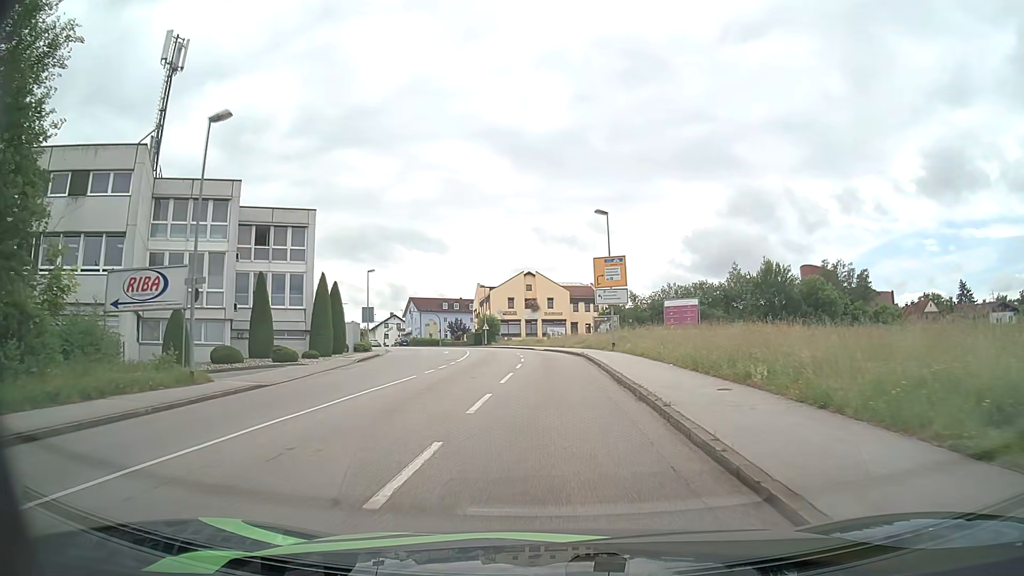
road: tertiary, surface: asphalt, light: Day
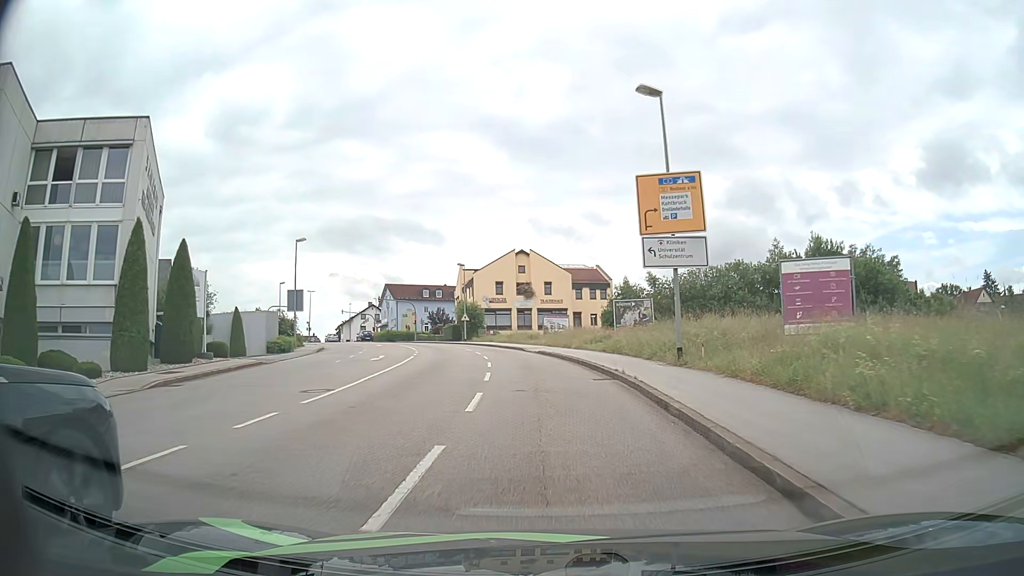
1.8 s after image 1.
(-0.1, +19.8) m; 0°
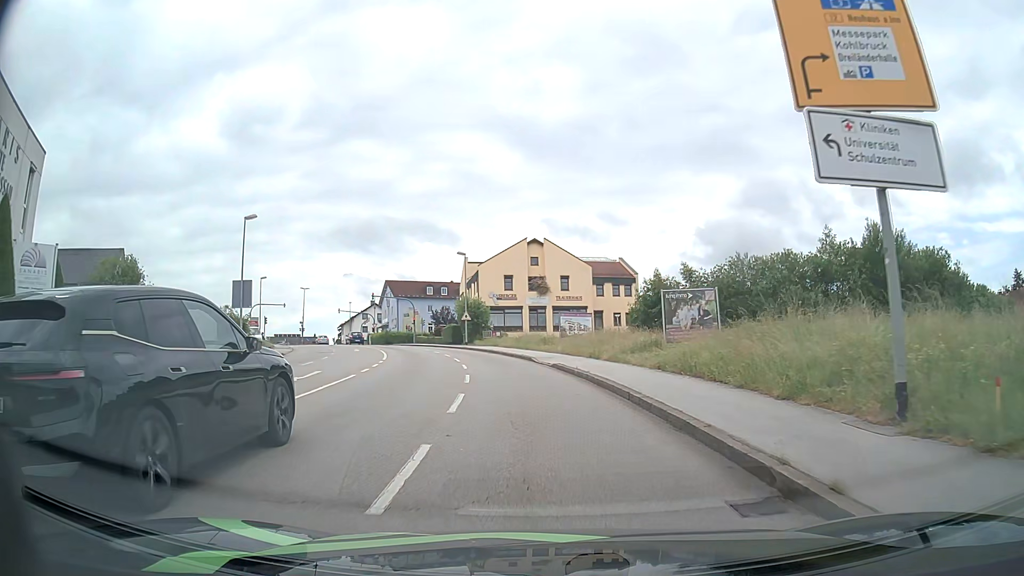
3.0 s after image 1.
(-0.1, +11.5) m; -1°
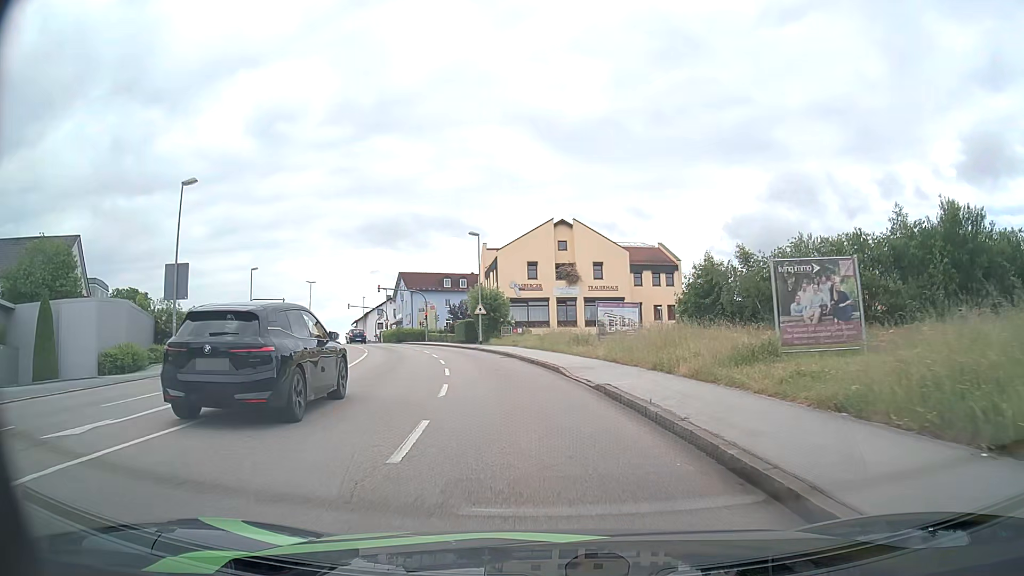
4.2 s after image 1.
(-0.2, +10.3) m; -3°
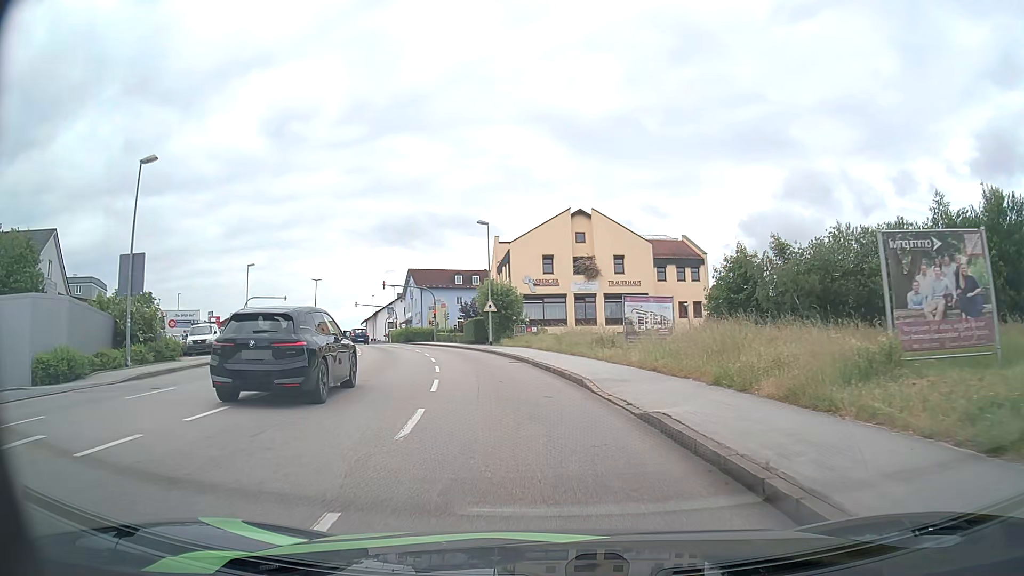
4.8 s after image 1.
(0.0, +4.9) m; 0°
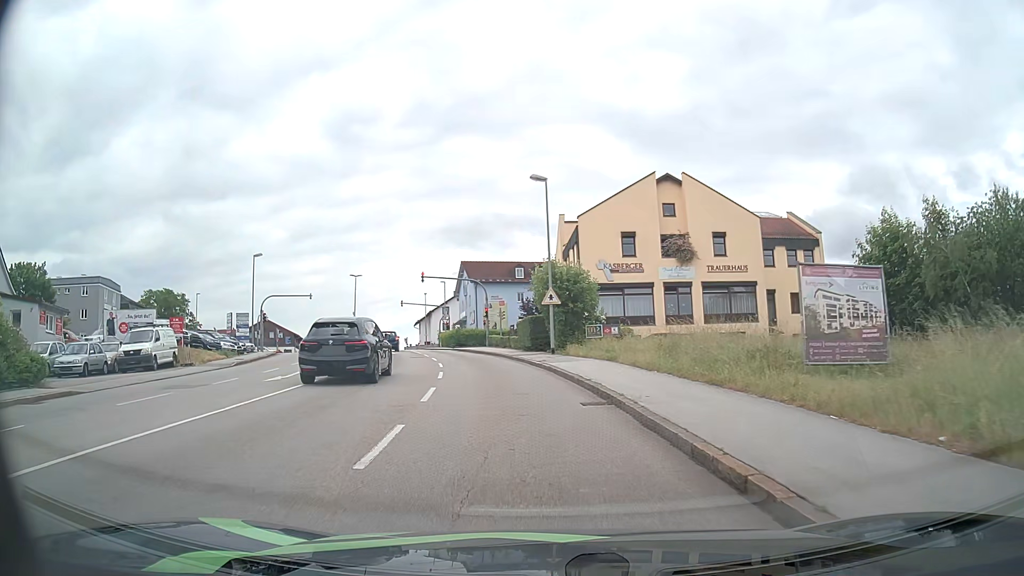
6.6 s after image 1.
(-0.6, +13.7) m; -6°
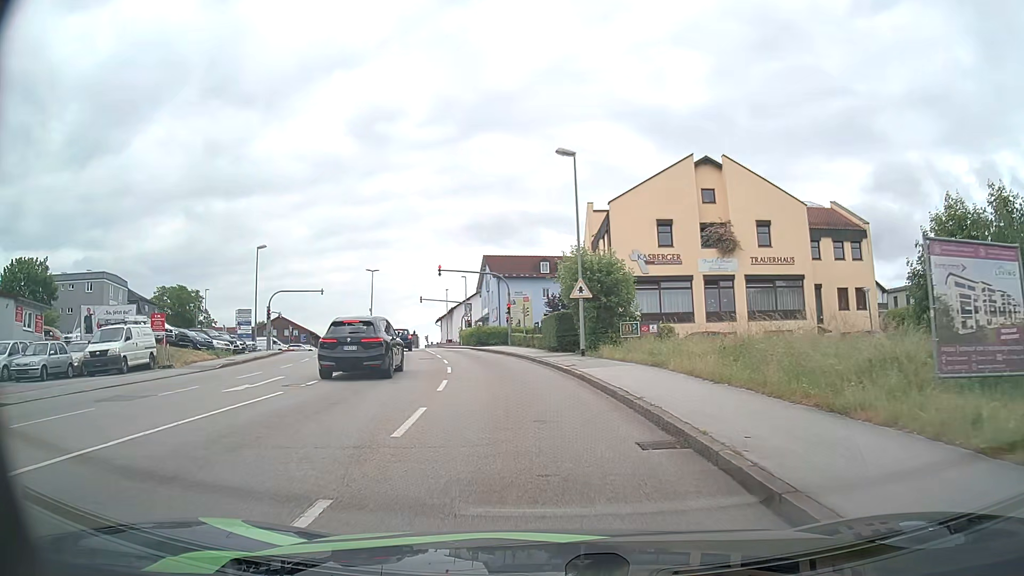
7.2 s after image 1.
(-0.1, +4.3) m; -2°
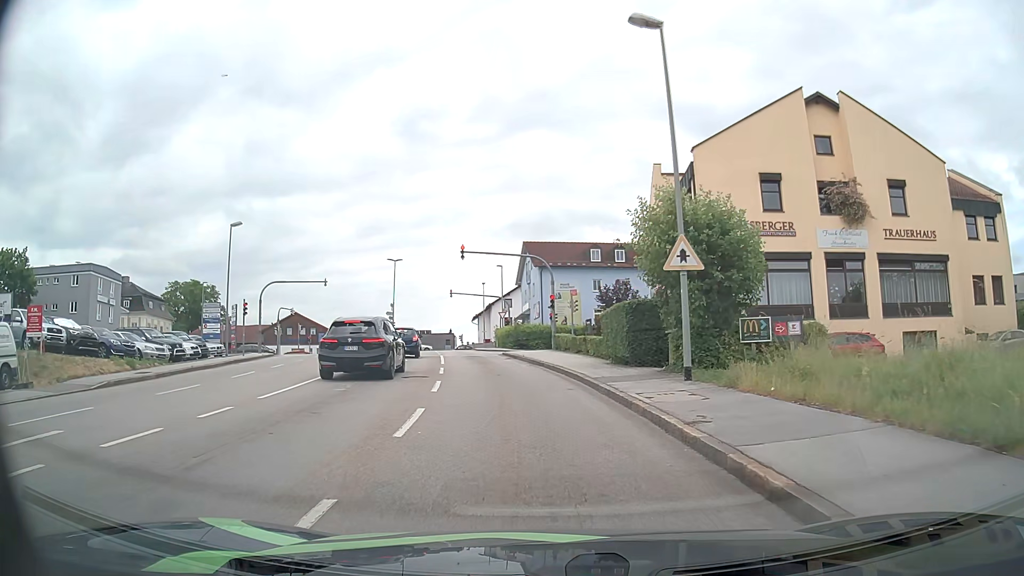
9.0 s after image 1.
(-0.5, +12.1) m; -4°
